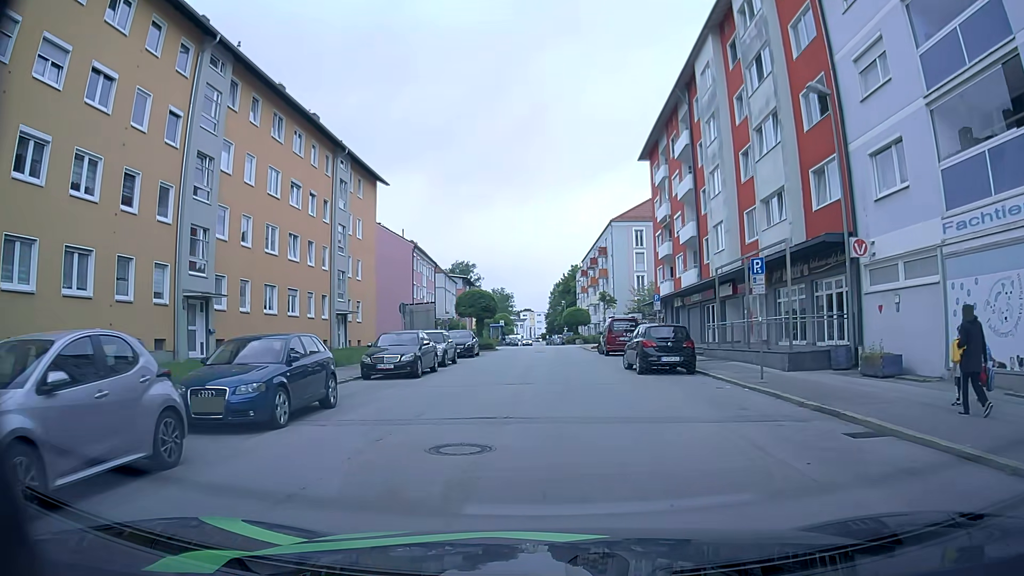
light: Day
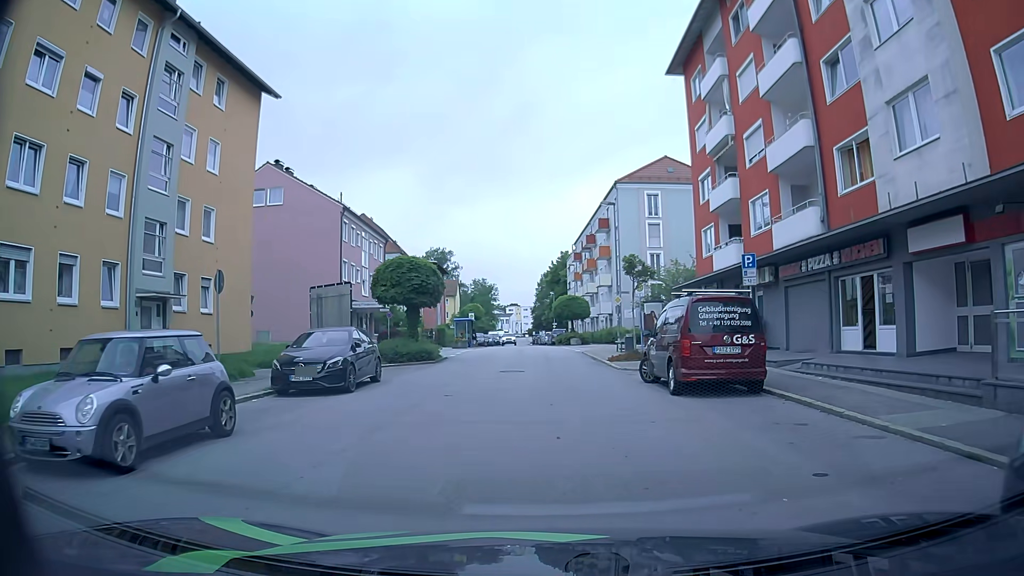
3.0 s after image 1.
(+0.5, +19.7) m; +2°
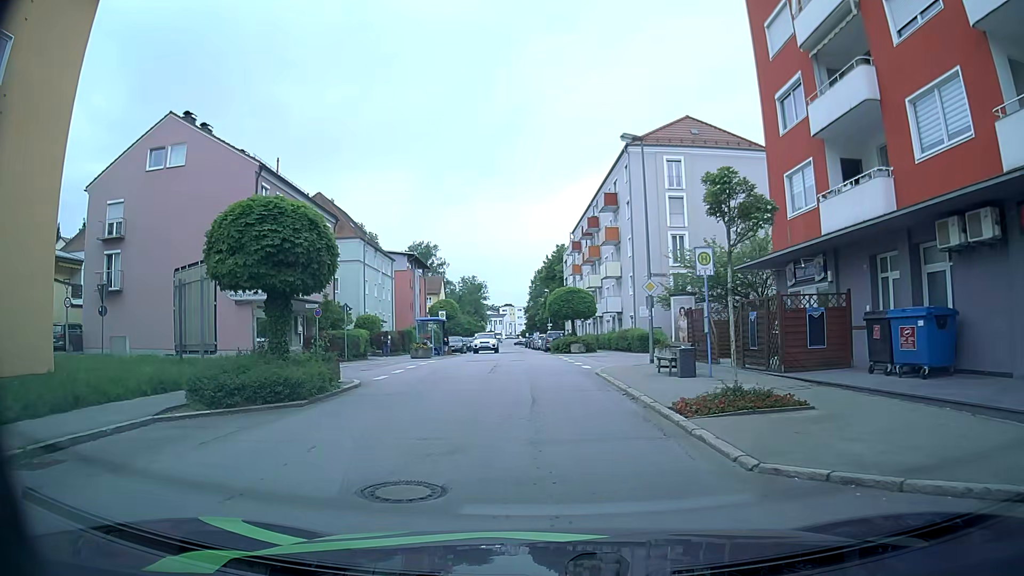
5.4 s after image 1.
(0.0, +13.5) m; +1°
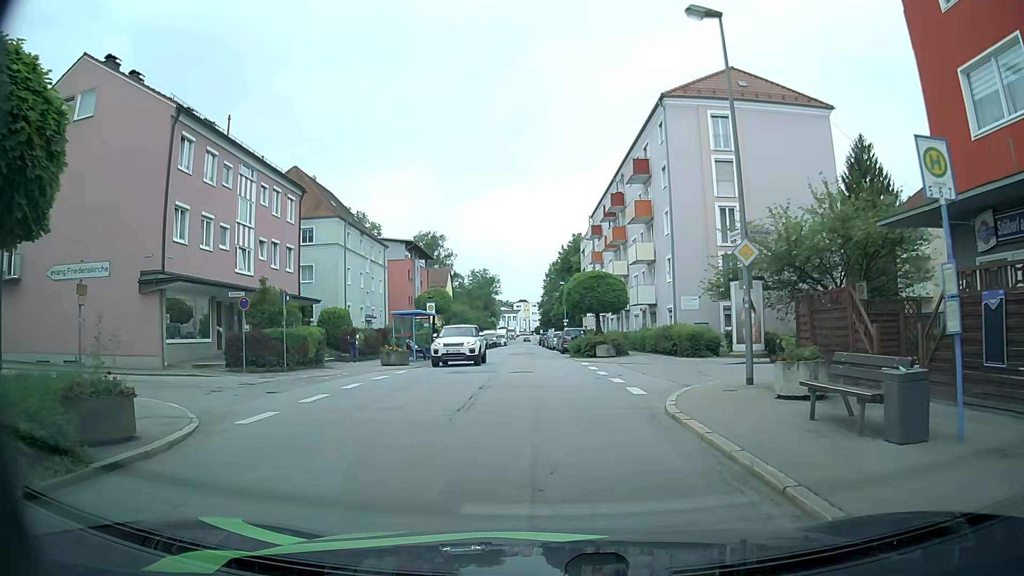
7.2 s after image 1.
(-0.2, +10.0) m; -1°
(0, +10) (-1, +20) (-1, +30) (-2, +40) (-2, +50) (-2, +60) (-3, +70) (-3, +80) (-3, +90) (-4, +100) m
